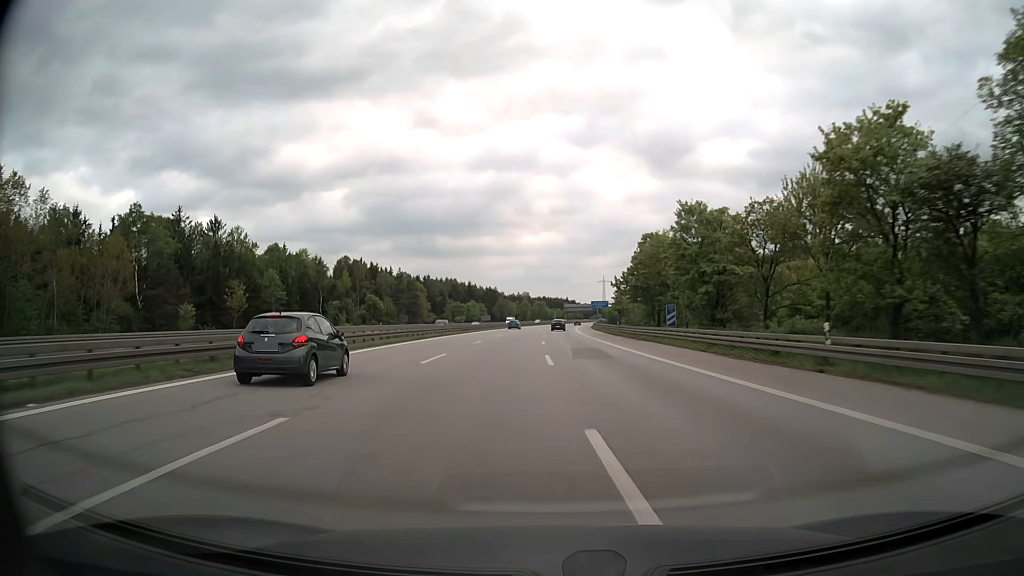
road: motorway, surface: asphalt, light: Day
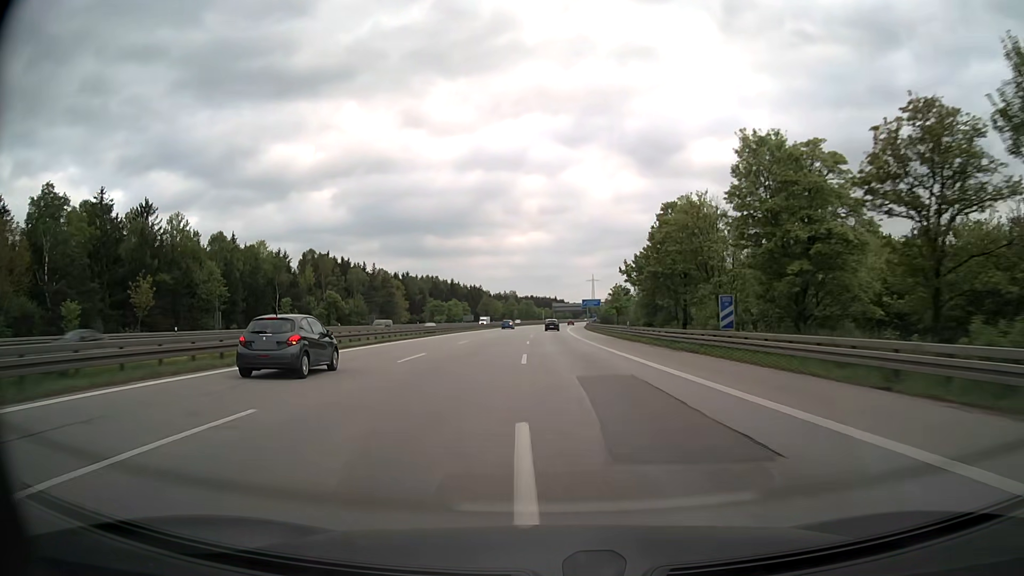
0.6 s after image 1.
(+0.1, +17.4) m; +1°
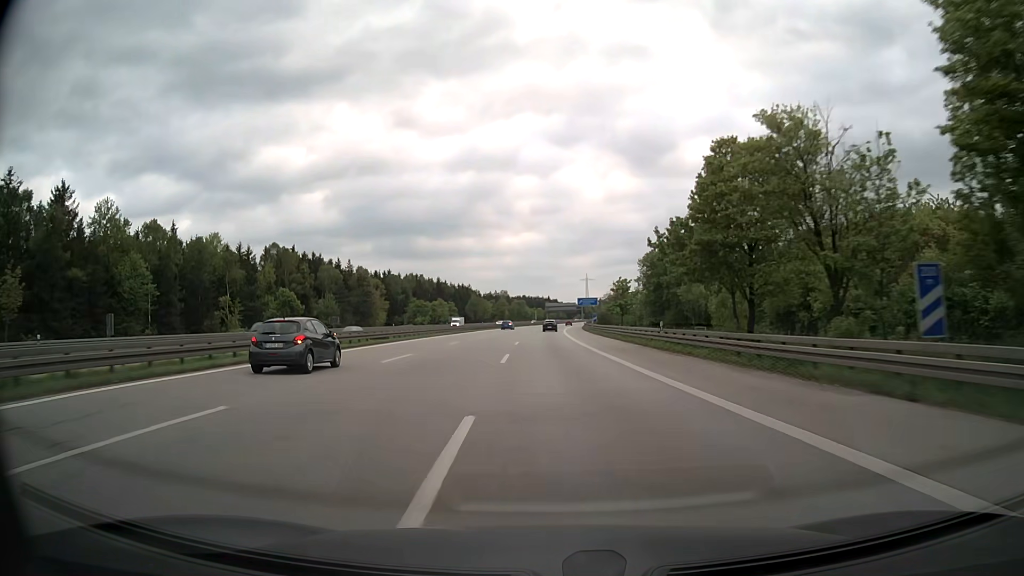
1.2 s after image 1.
(+0.1, +17.4) m; +1°
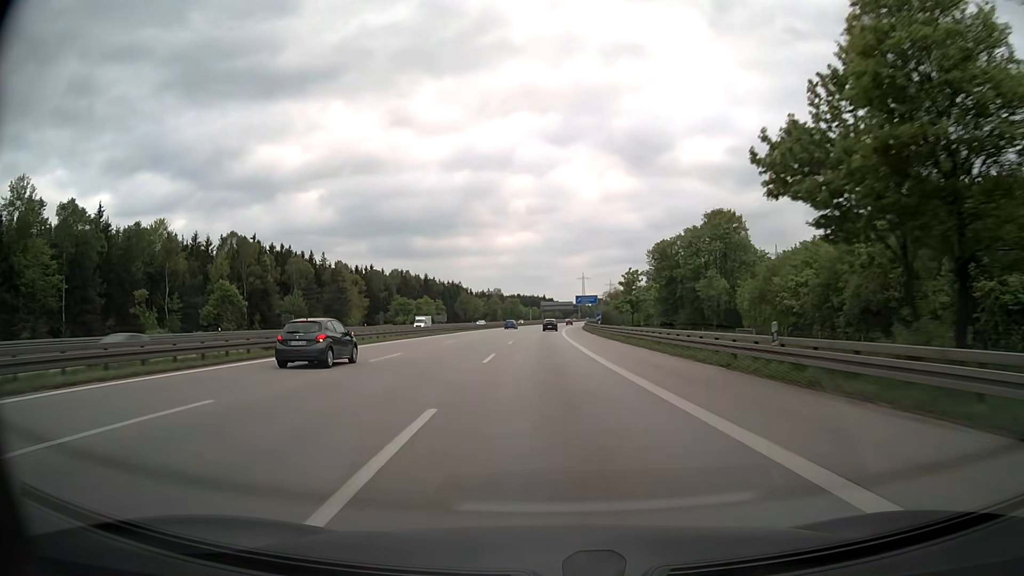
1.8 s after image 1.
(0.0, +17.4) m; 0°
